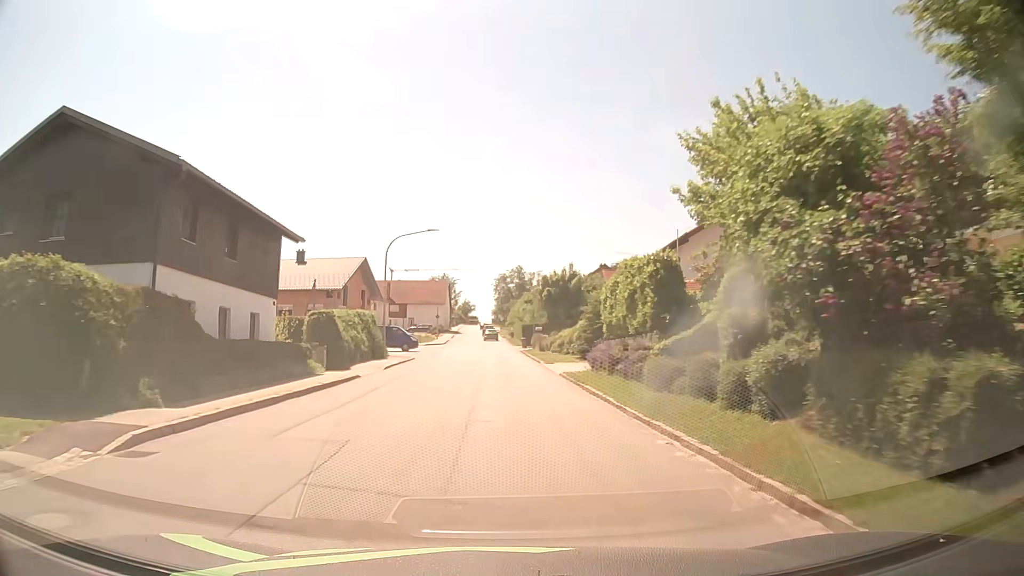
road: tertiary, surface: asphalt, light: Day
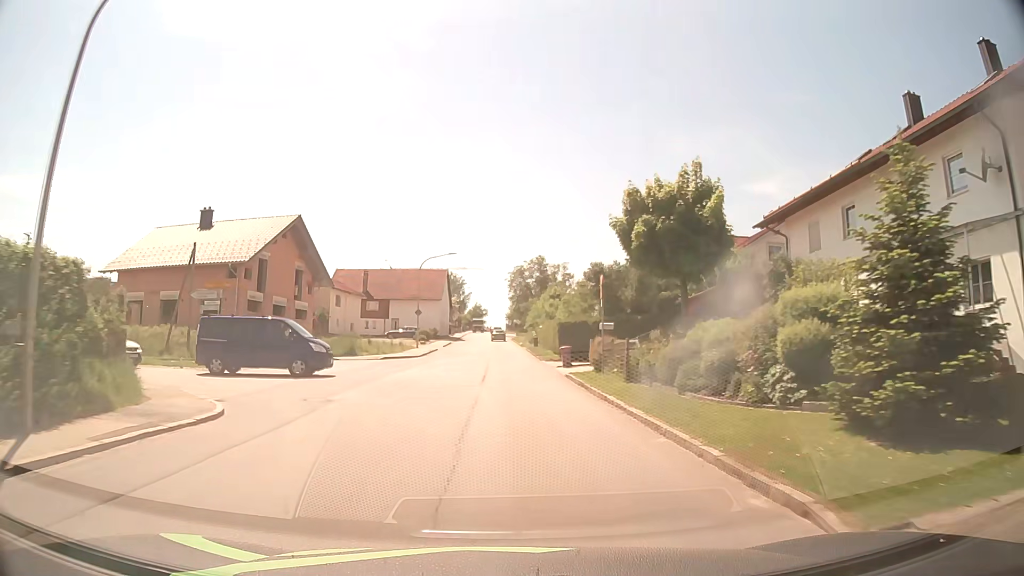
(-0.1, +30.3) m; -1°
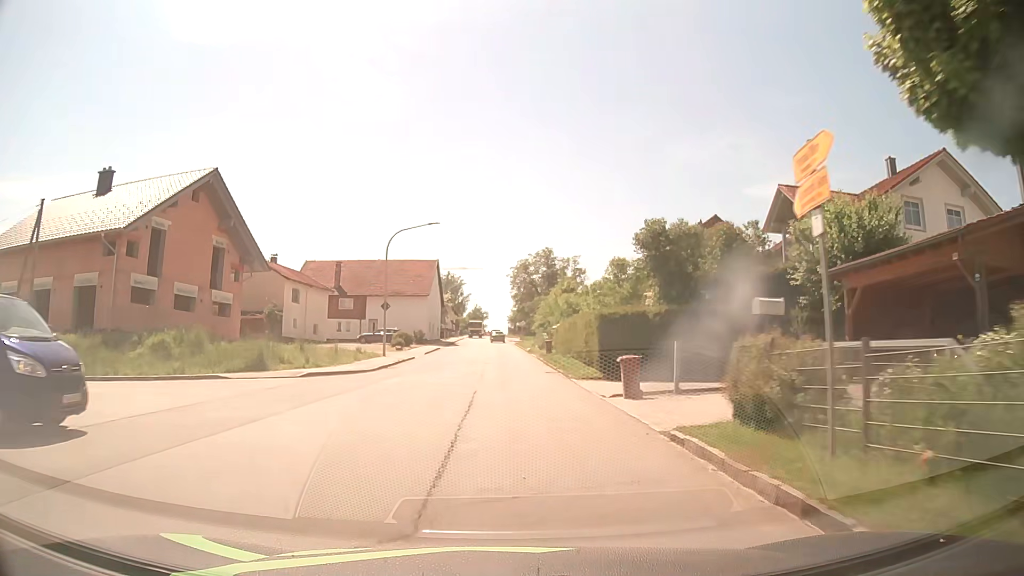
(0.0, +15.1) m; 0°
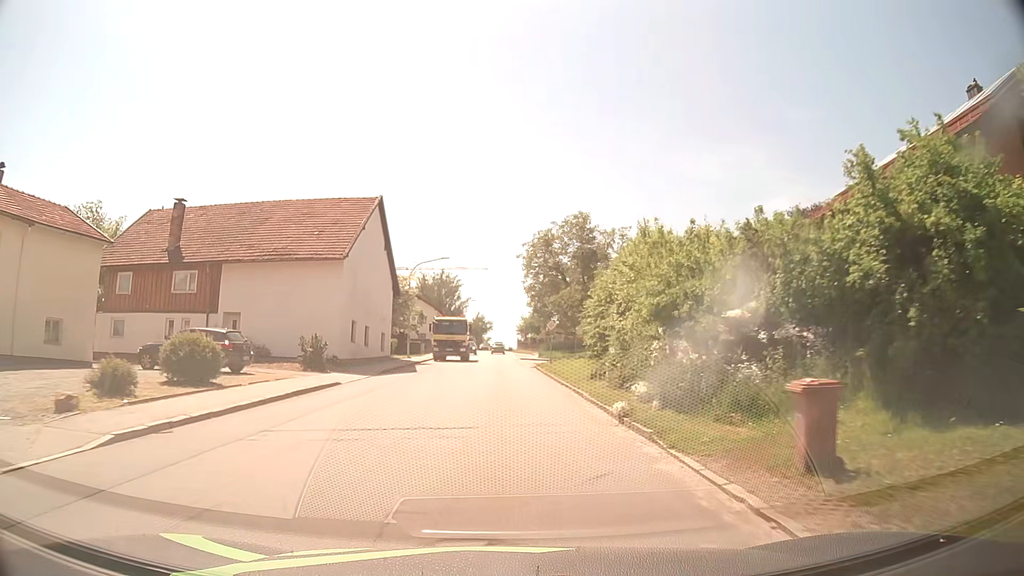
(-0.2, +37.4) m; -1°
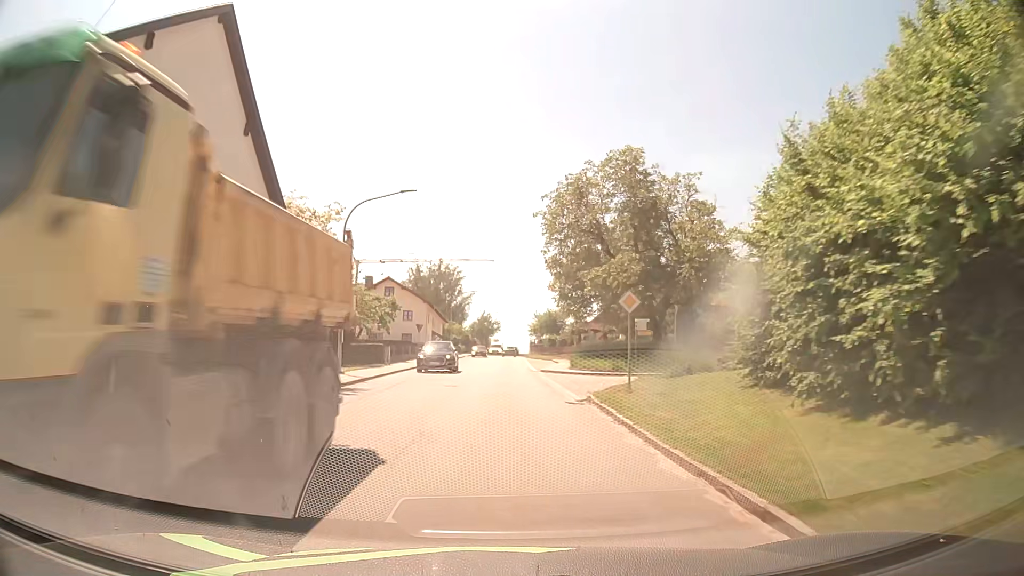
(-0.1, +22.5) m; -1°
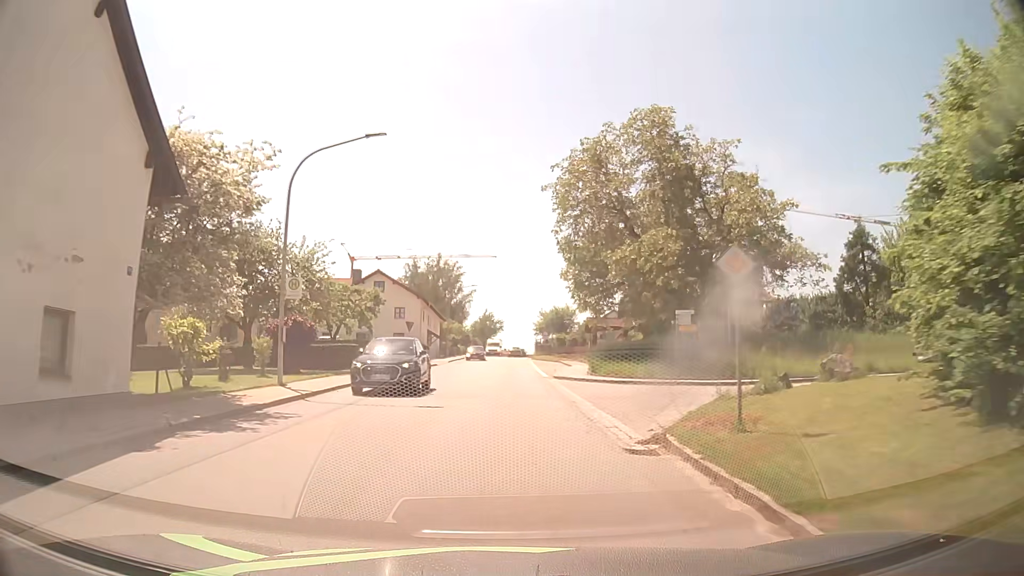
(0.0, +7.5) m; 0°
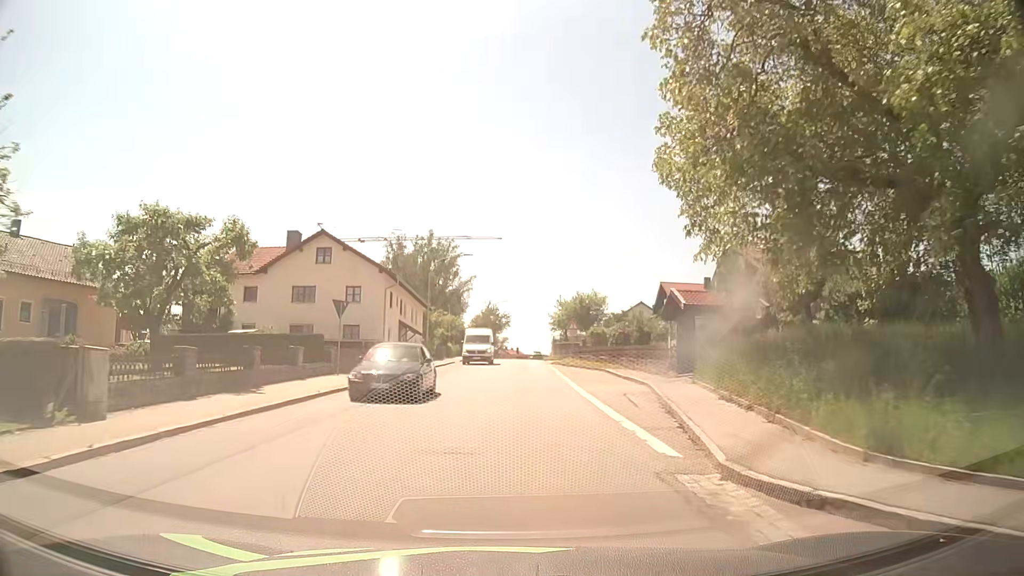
(-0.1, +22.7) m; 0°
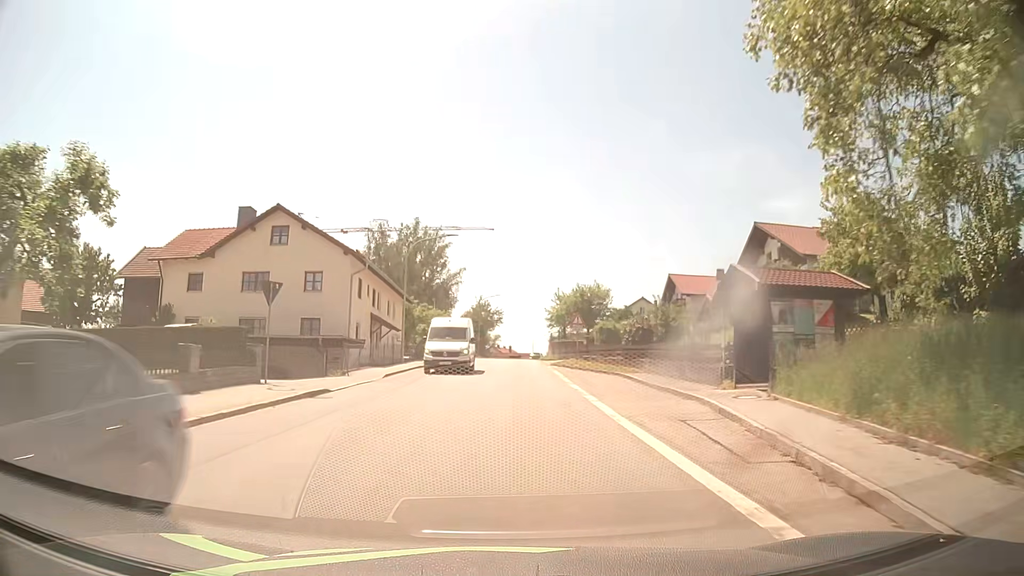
(0.0, +7.6) m; +1°
(0, +10) (0, +20) (0, +30) (0, +40) (0, +50) (+1, +60) (+1, +70) (+2, +80) (+3, +90) (+4, +100) m
